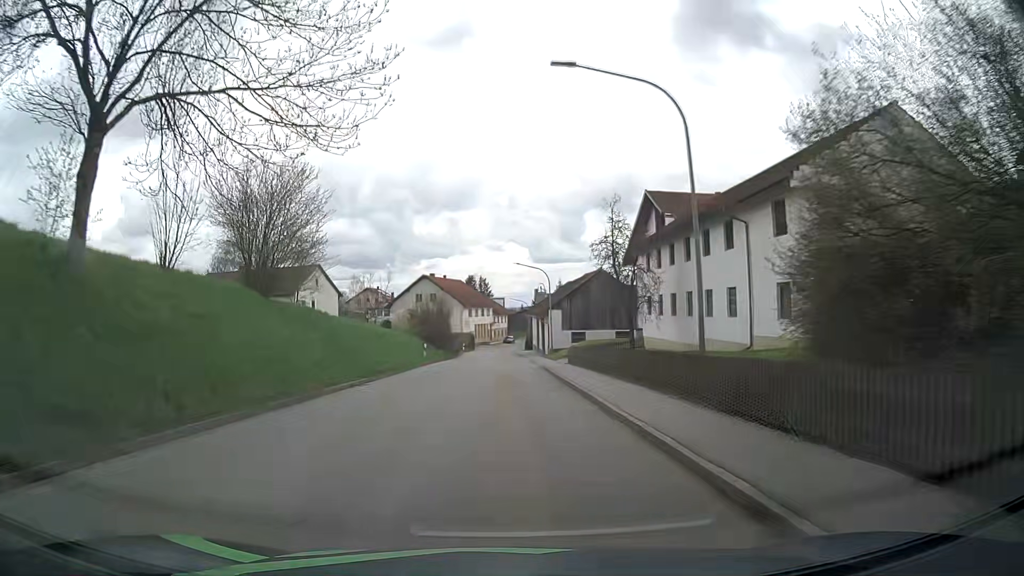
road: tertiary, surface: asphalt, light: Day
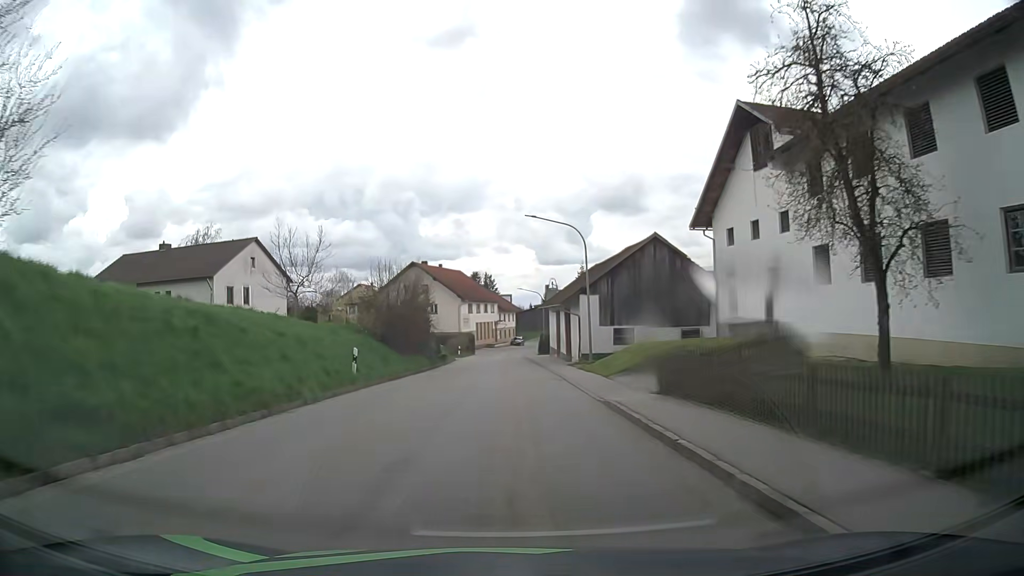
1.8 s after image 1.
(-0.1, +21.1) m; 0°
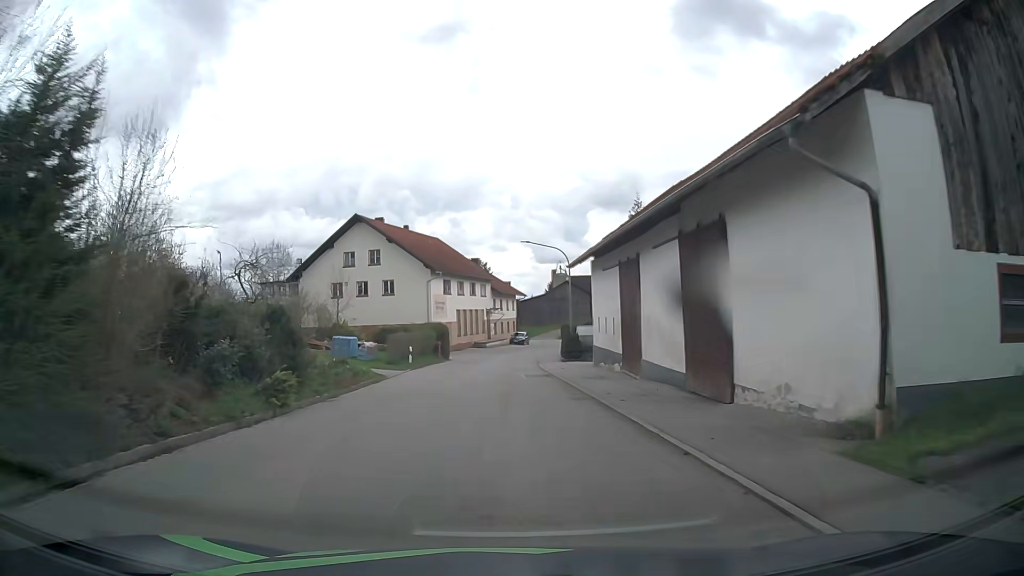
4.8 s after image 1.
(-0.1, +34.5) m; 0°
(0, +10) (0, +20) (0, +30) (0, +40) (+1, +50) (+2, +60) (+4, +70) (+7, +79) (+10, +89) (+15, +97) m
